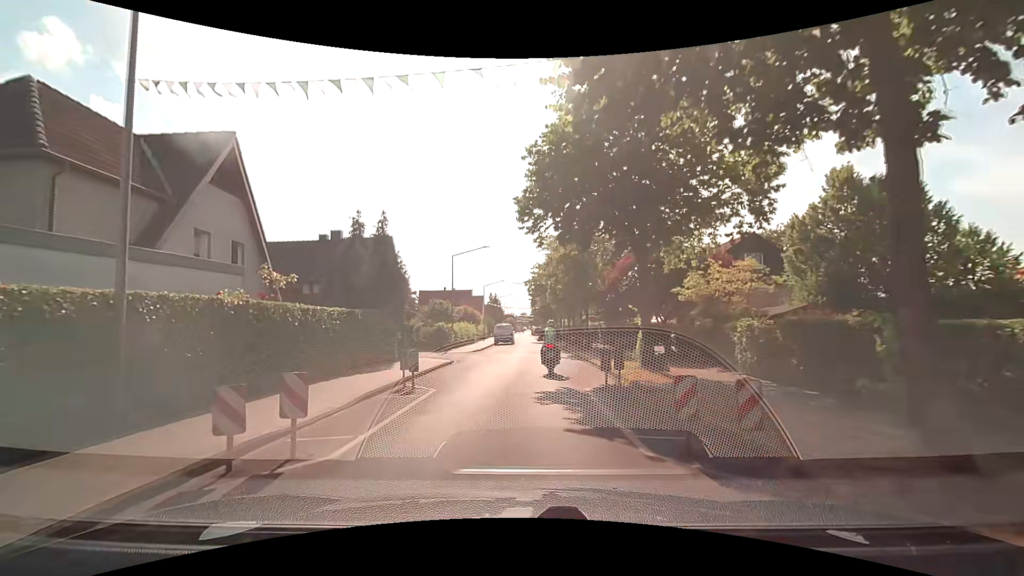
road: residential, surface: asphalt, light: Day
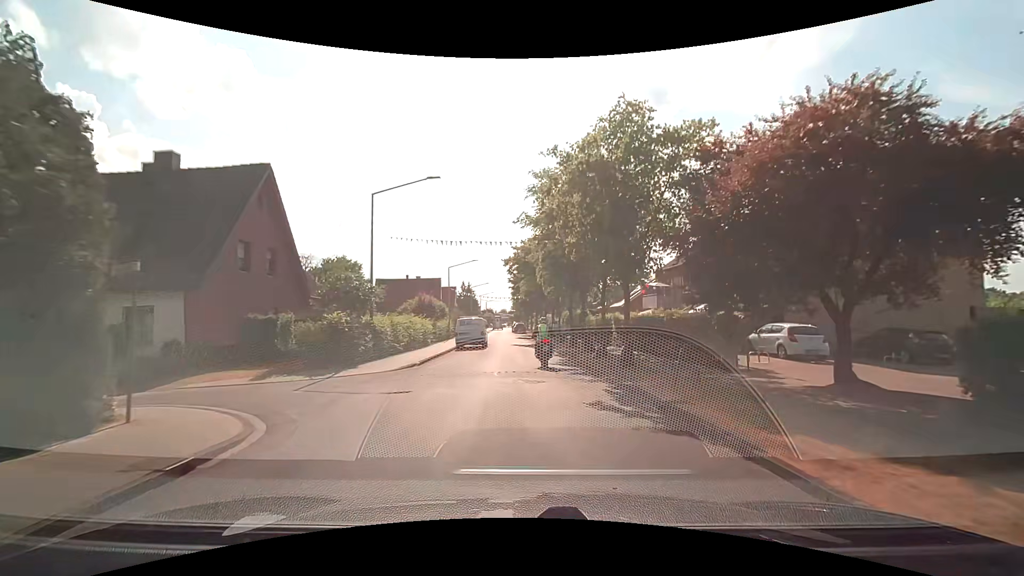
(-0.4, +16.9) m; +1°
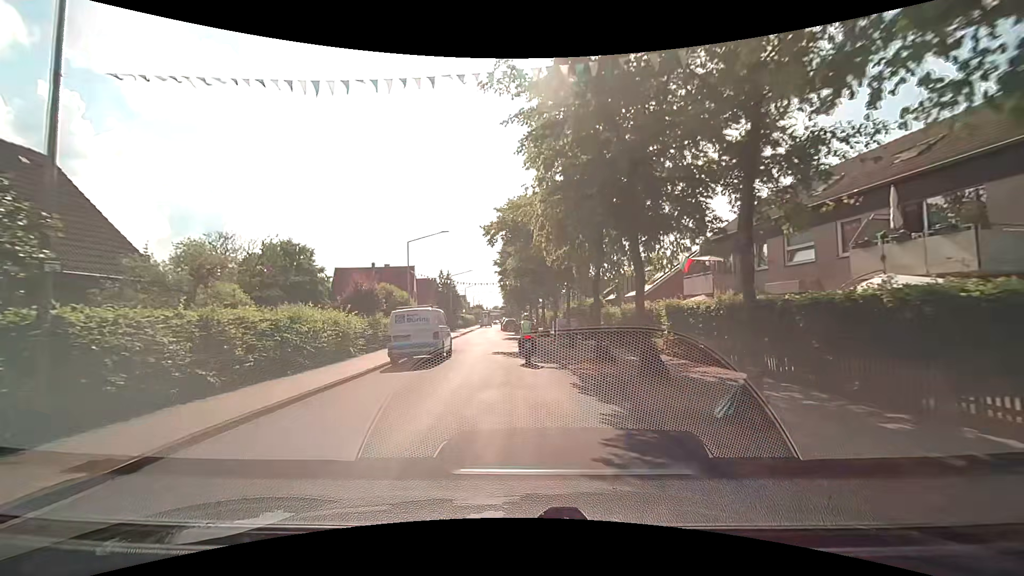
(+0.2, +14.0) m; +1°
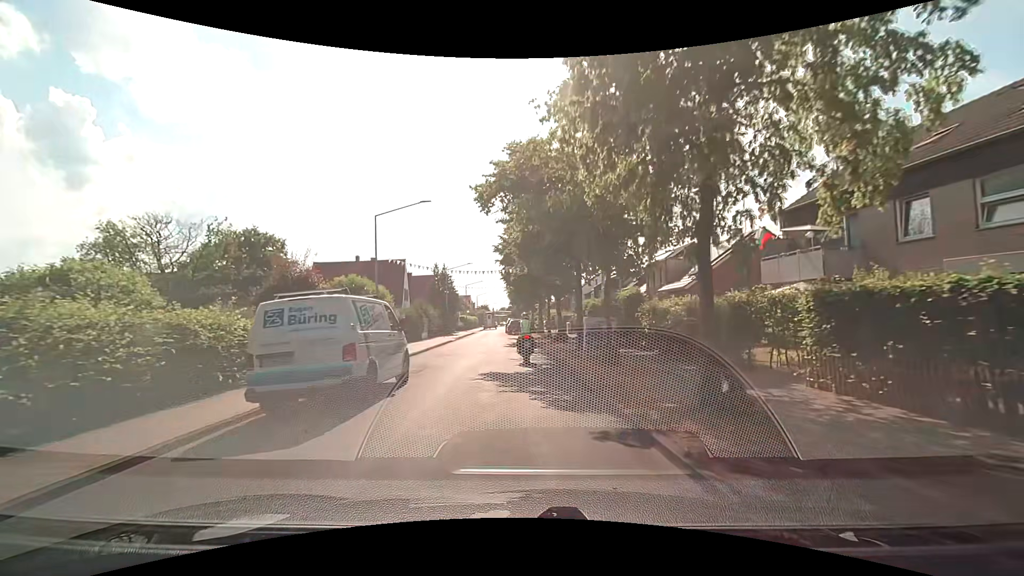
(0.0, +9.3) m; -1°
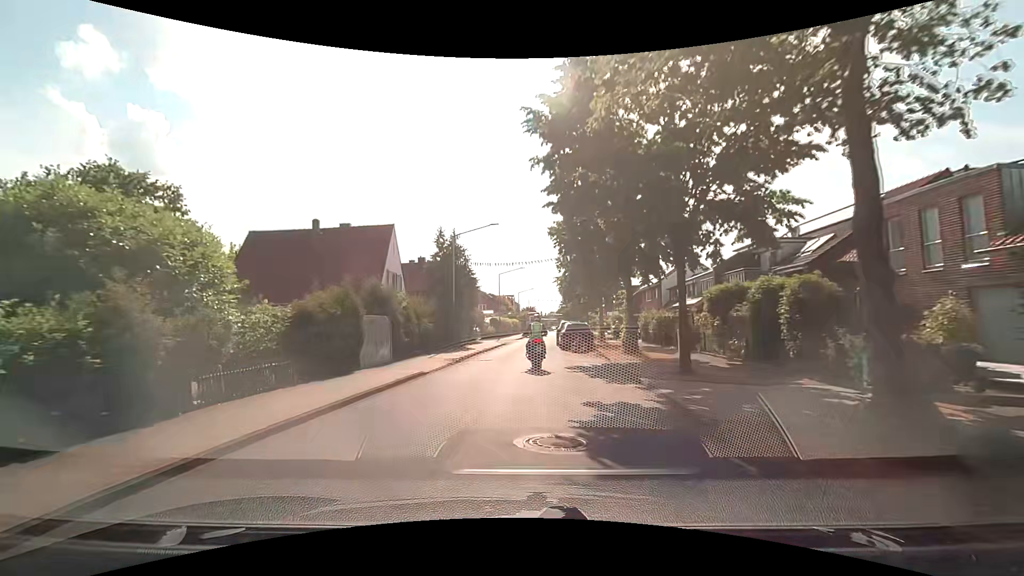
(-0.8, +23.5) m; -5°
(0, +10) (0, +20) (0, +30) (+1, +40) (+2, +50) (+4, +60) (+5, +70) (+6, +80) (+6, +90) (+6, +100) m
